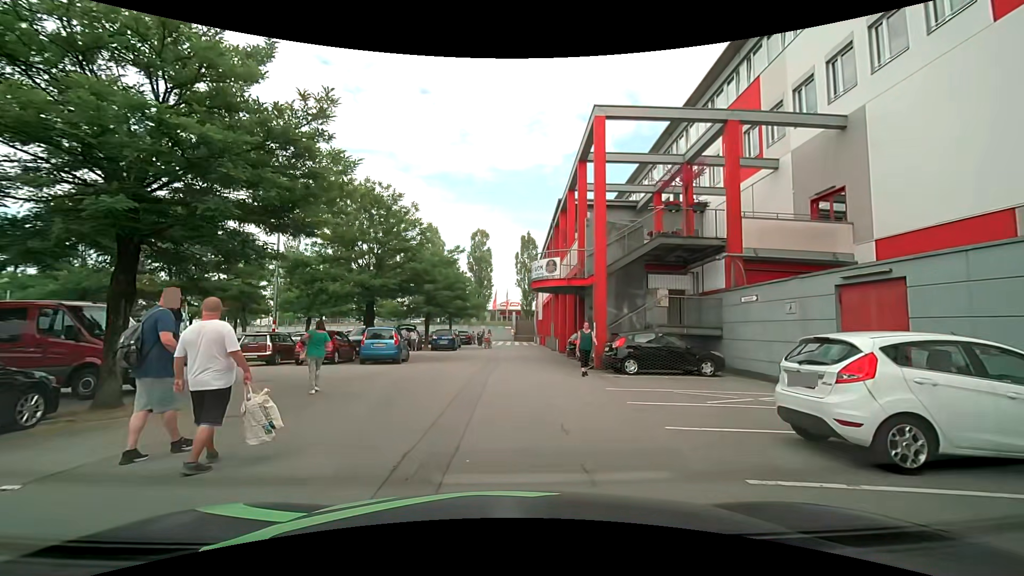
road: service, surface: asphalt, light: Day
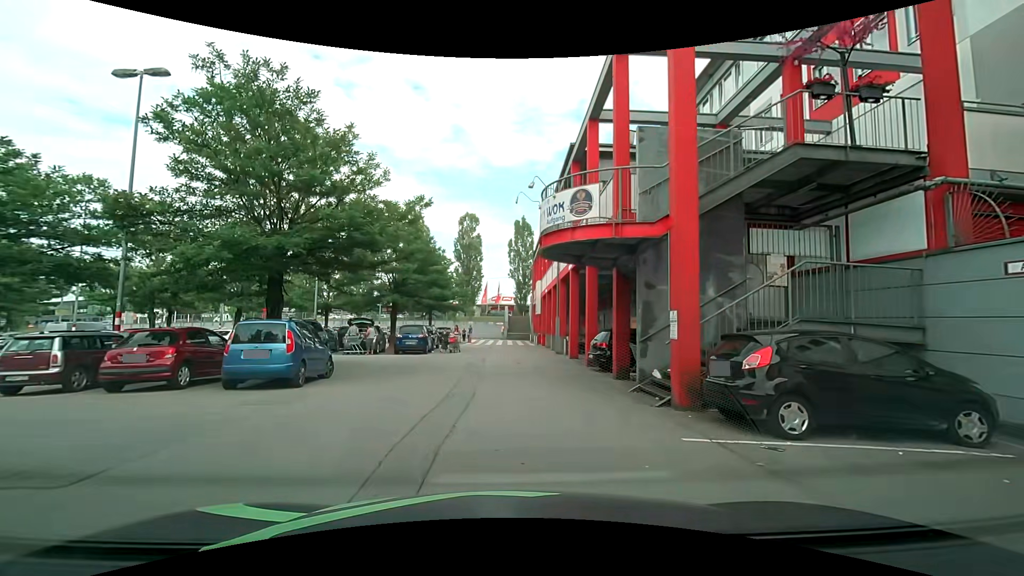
(+0.2, +9.6) m; +1°
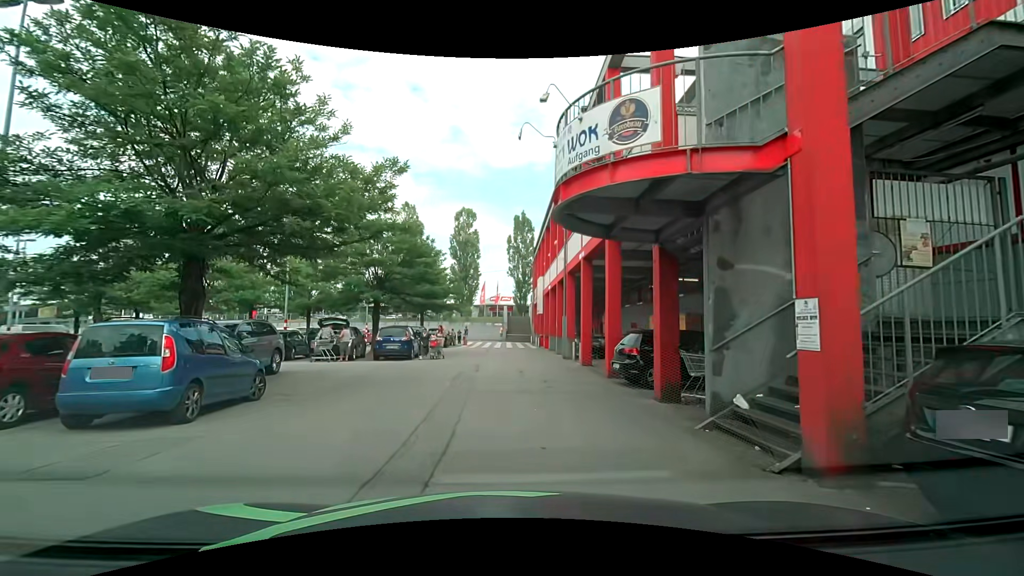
(0.0, +4.1) m; -1°
